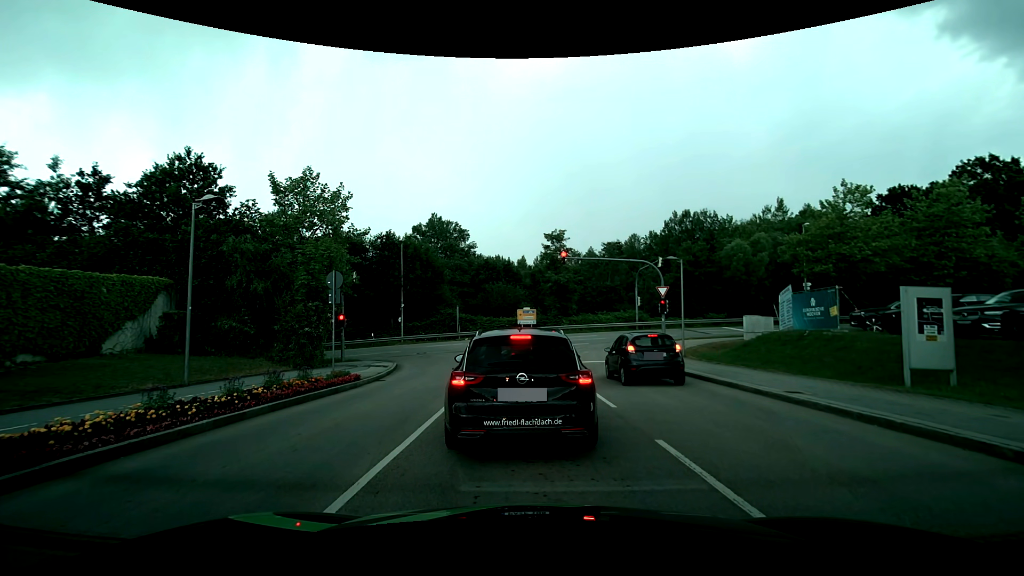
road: residential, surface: asphalt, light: Day
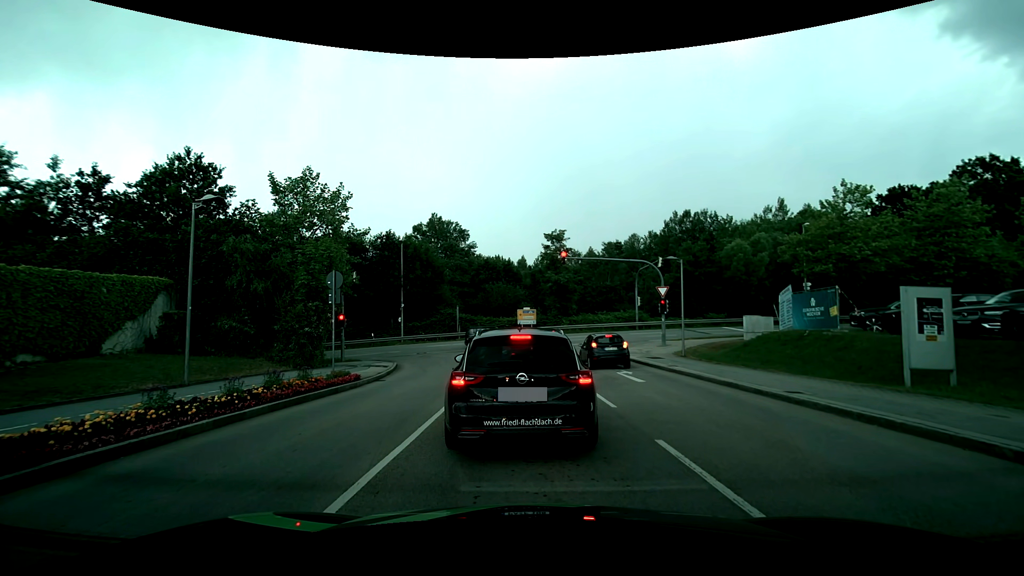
(0.0, 0.0) m; 0°
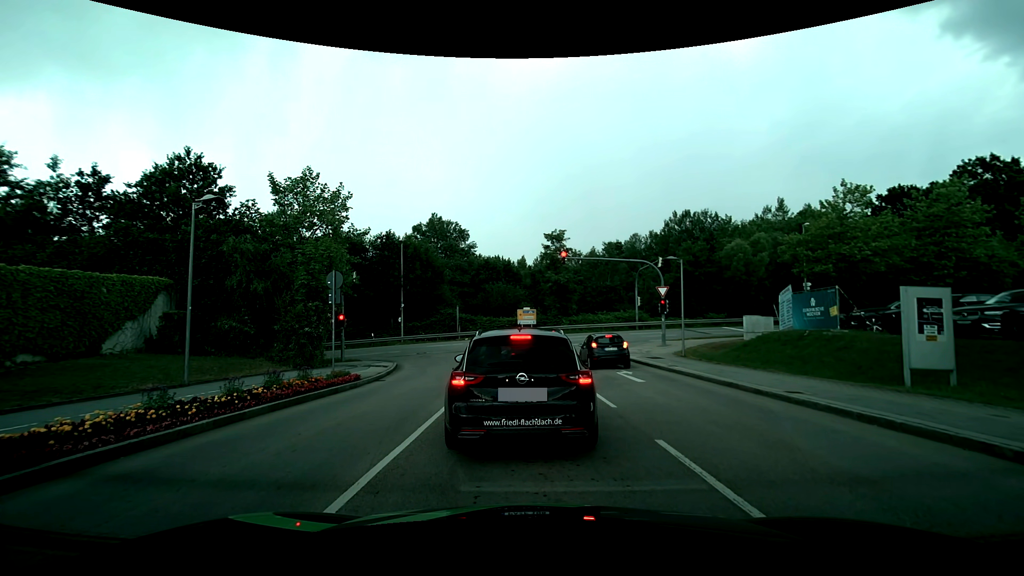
(0.0, 0.0) m; 0°
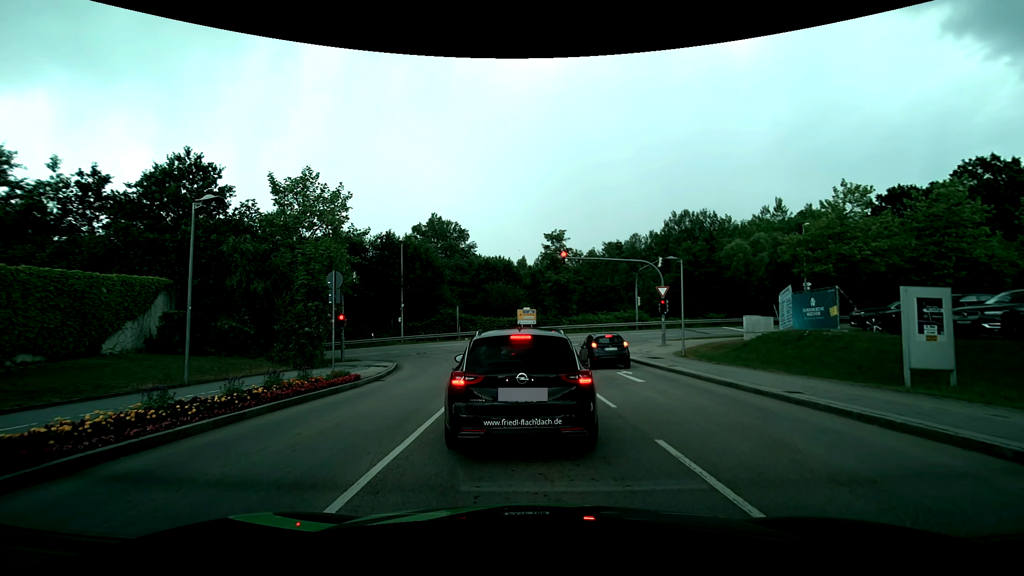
(0.0, 0.0) m; 0°
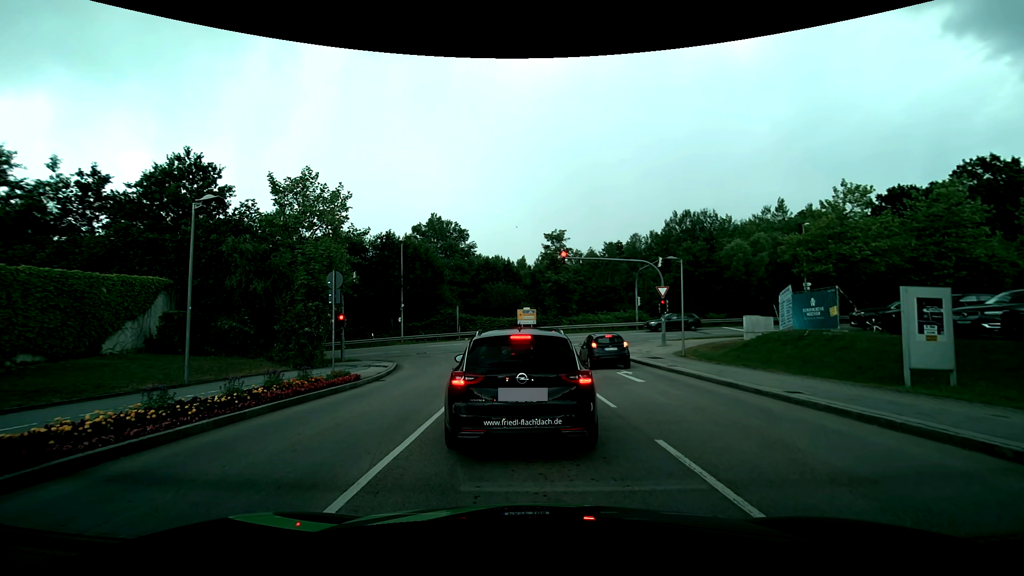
(0.0, 0.0) m; 0°
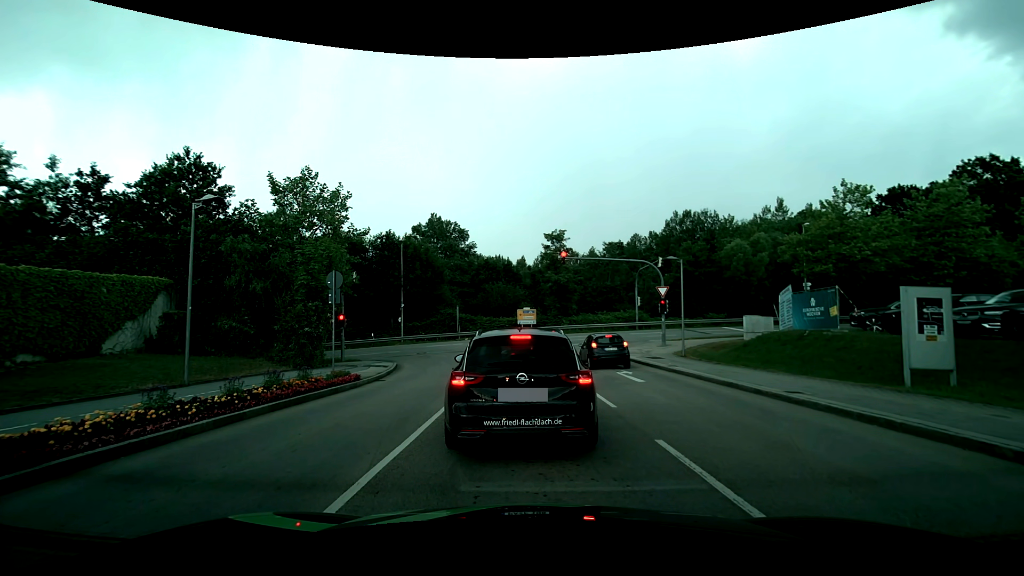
(0.0, 0.0) m; 0°
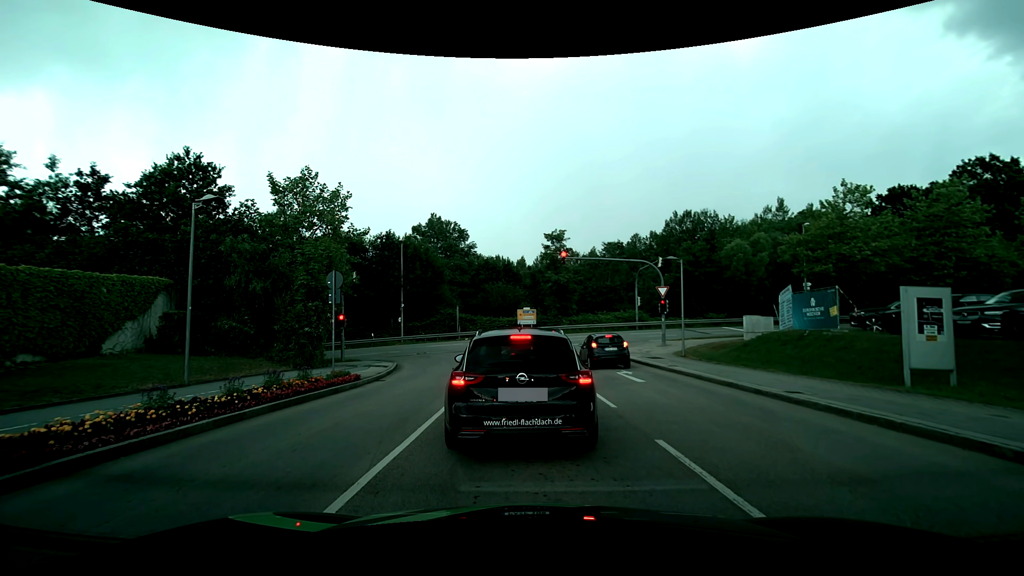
(0.0, 0.0) m; 0°
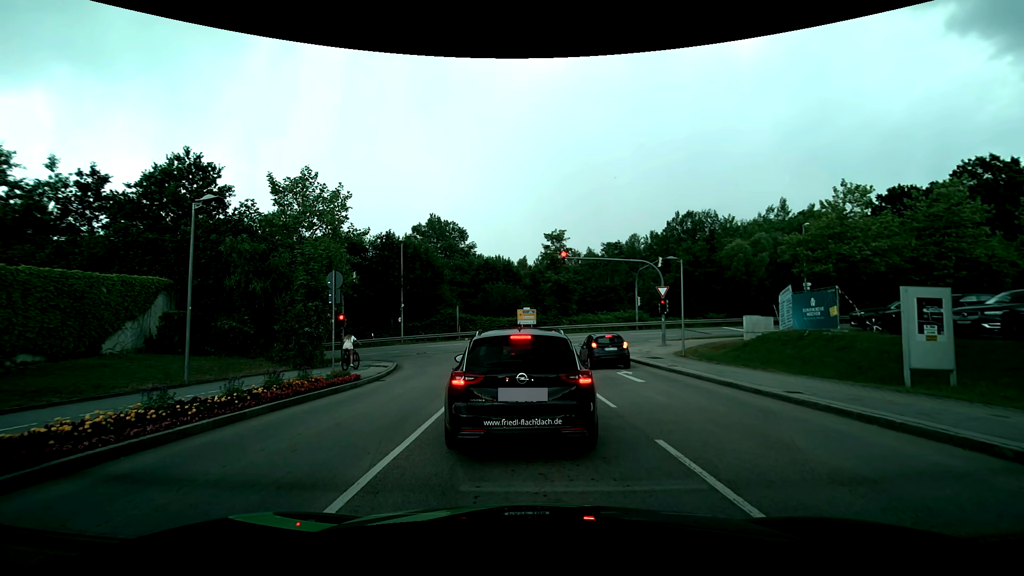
(0.0, 0.0) m; 0°
